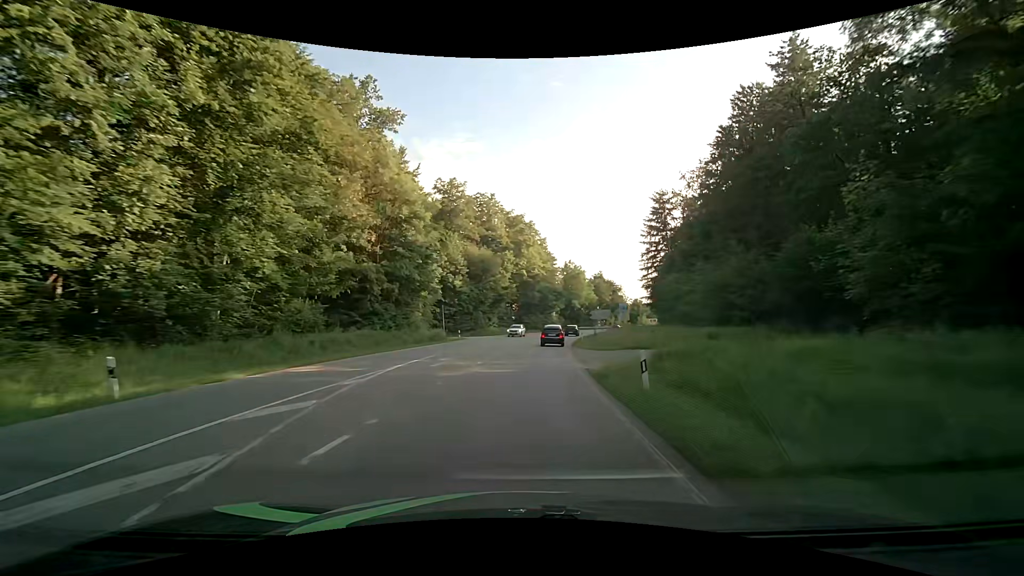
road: secondary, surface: asphalt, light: Day
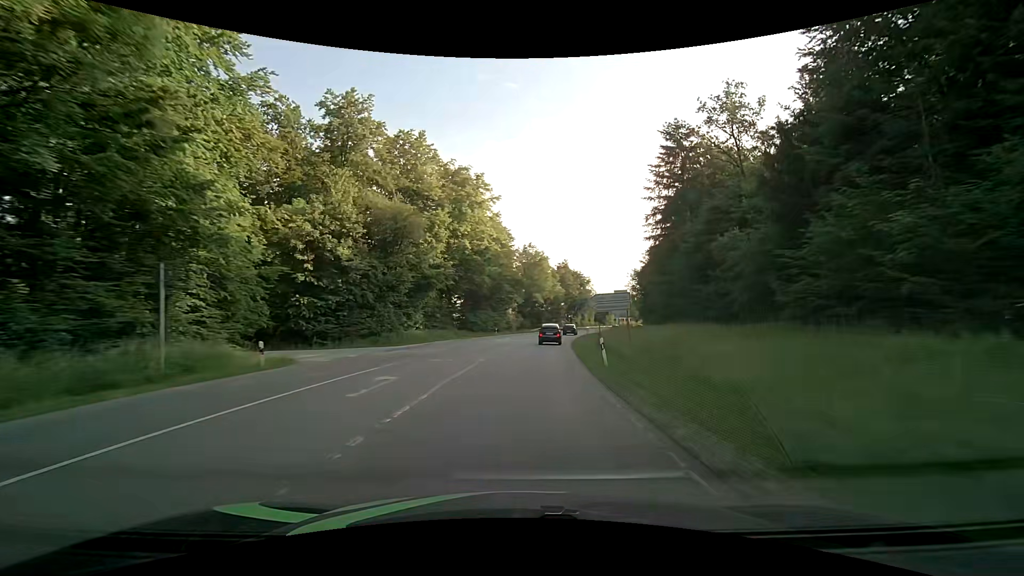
(+1.6, +32.0) m; +6°
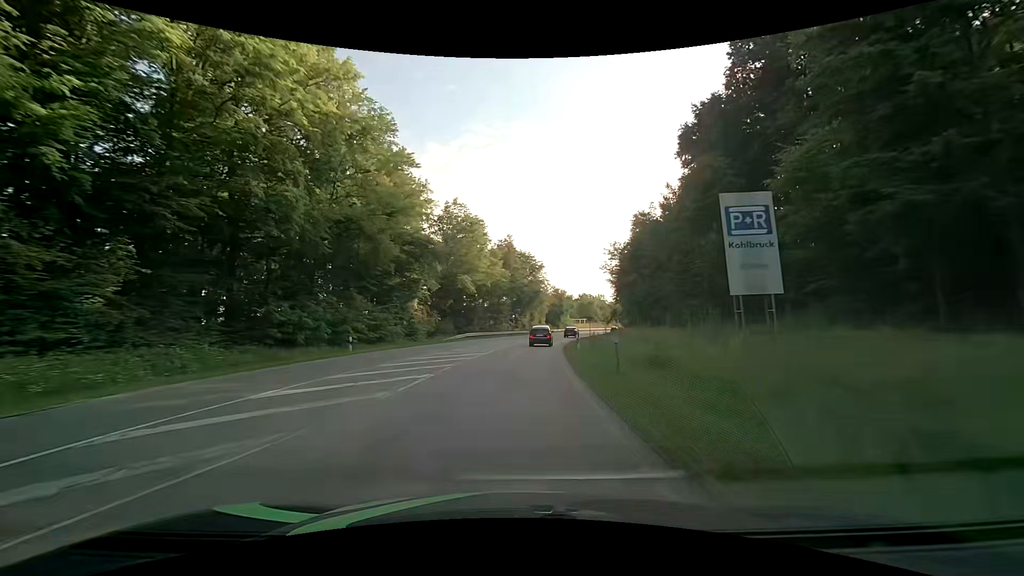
(+2.7, +42.4) m; +7°
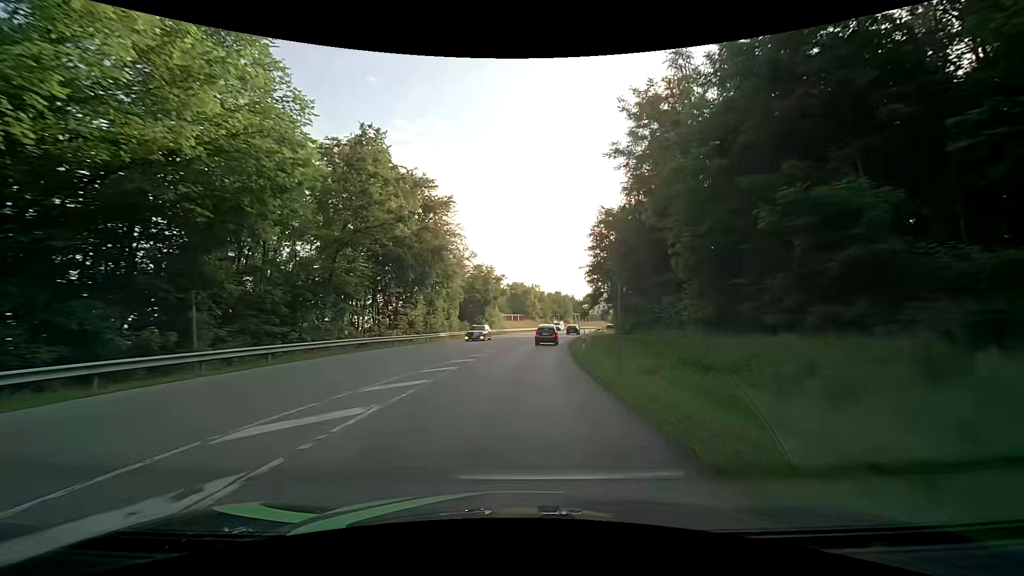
(+3.7, +51.7) m; +9°
(0, +10) (+1, +20) (+1, +30) (+2, +40) (+3, +50) (+5, +60) (+6, +70) (+8, +79) (+11, +89) (+13, +99) m
